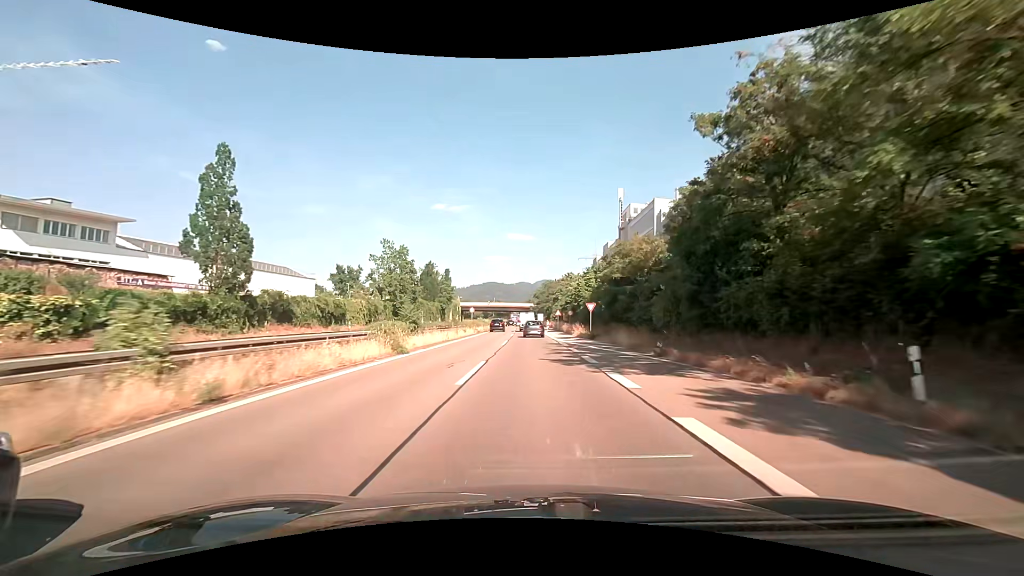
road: trunk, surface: asphalt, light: Day
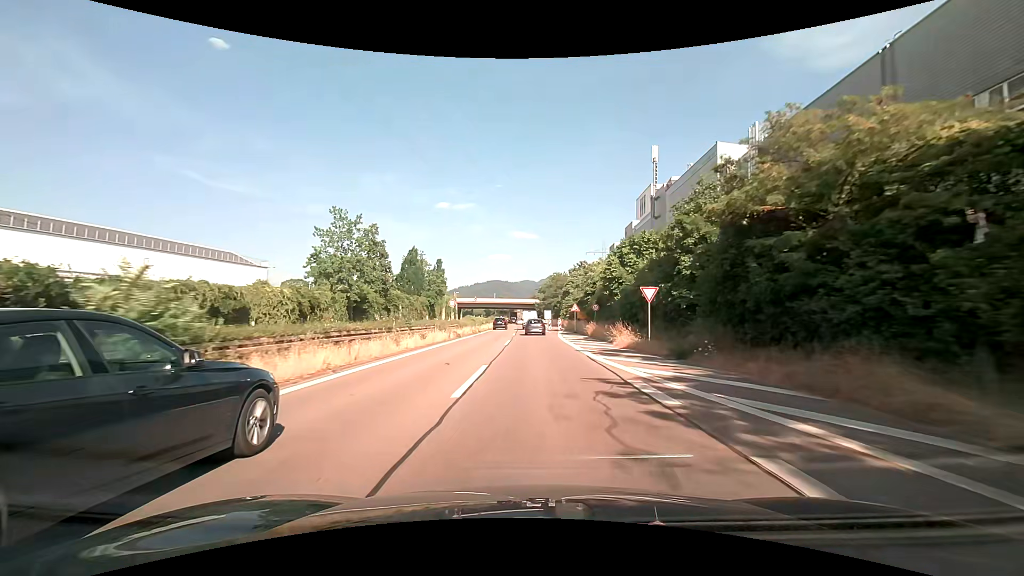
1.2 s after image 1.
(0.0, +19.9) m; 0°
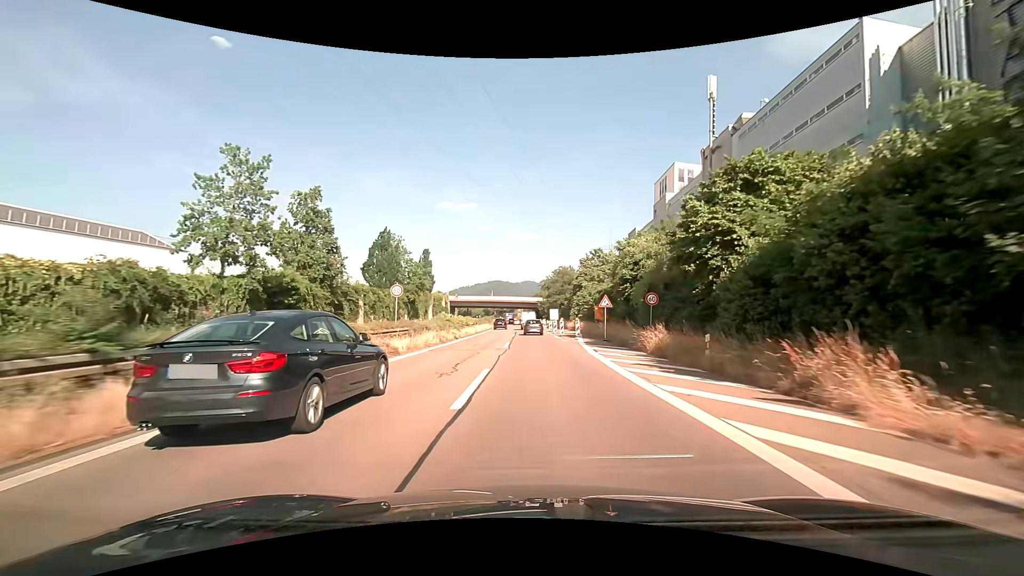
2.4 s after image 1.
(0.0, +19.0) m; 0°
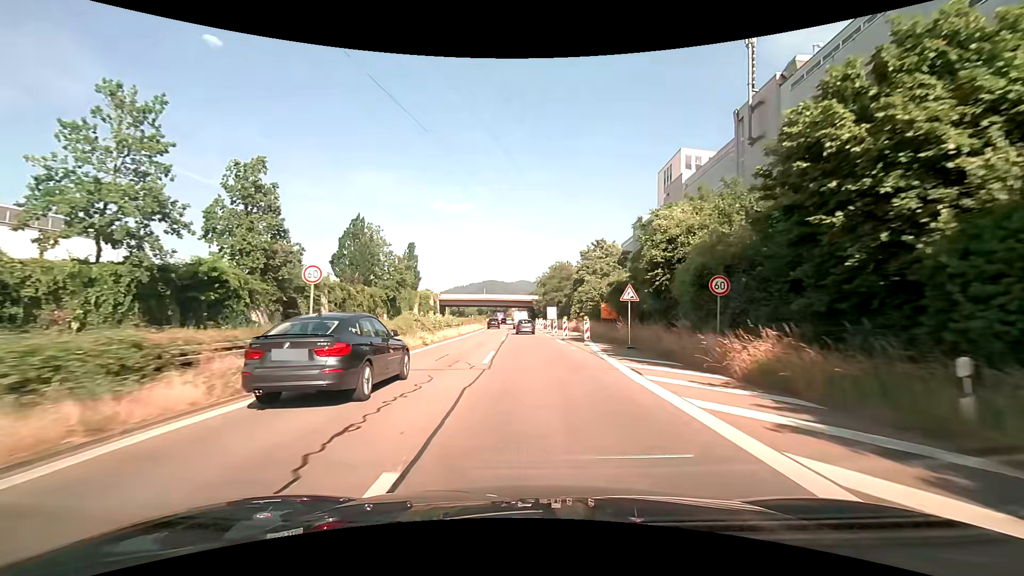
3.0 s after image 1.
(+0.1, +9.1) m; +1°
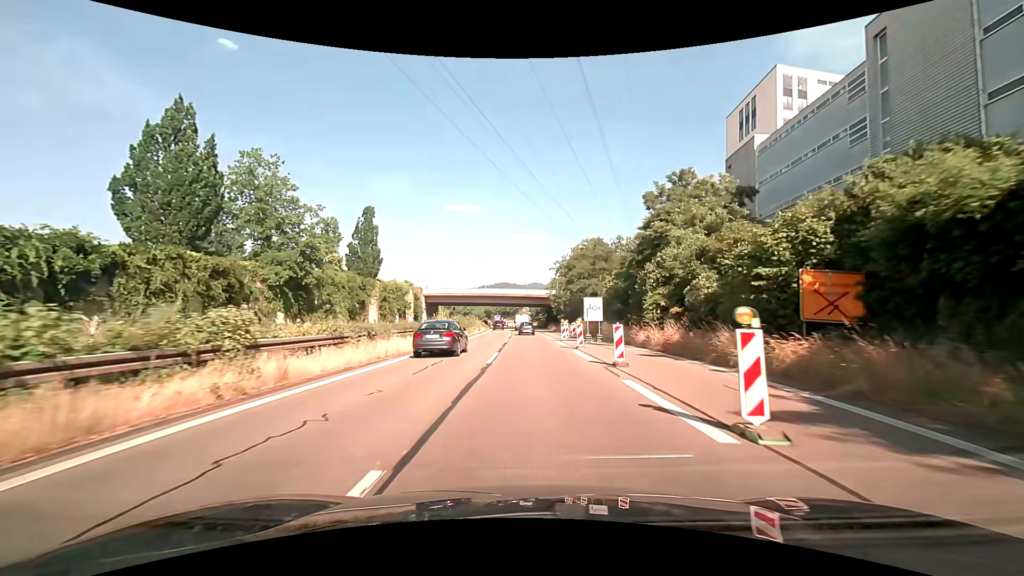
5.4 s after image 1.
(-0.2, +34.8) m; -1°
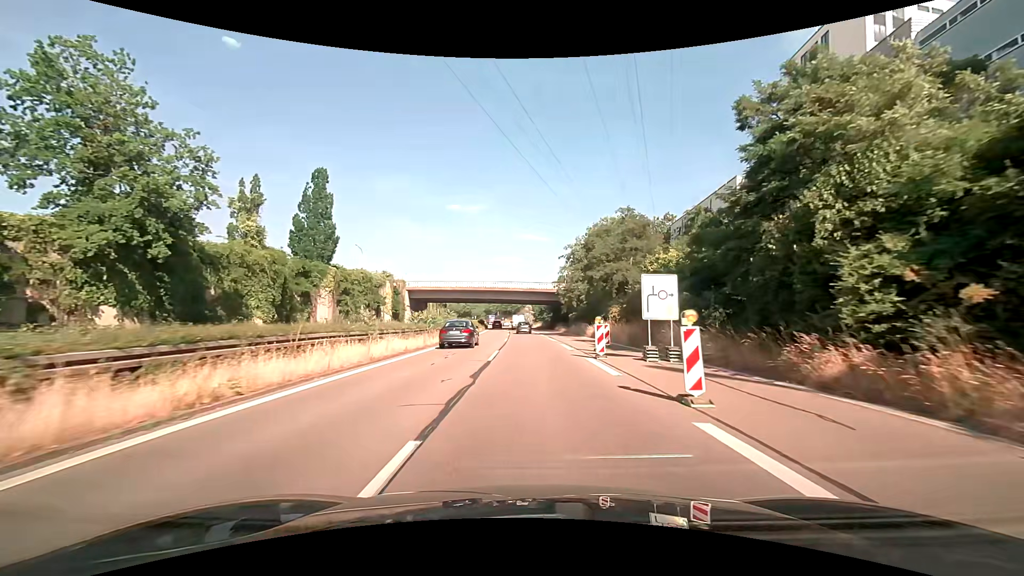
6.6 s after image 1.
(0.0, +17.0) m; -1°
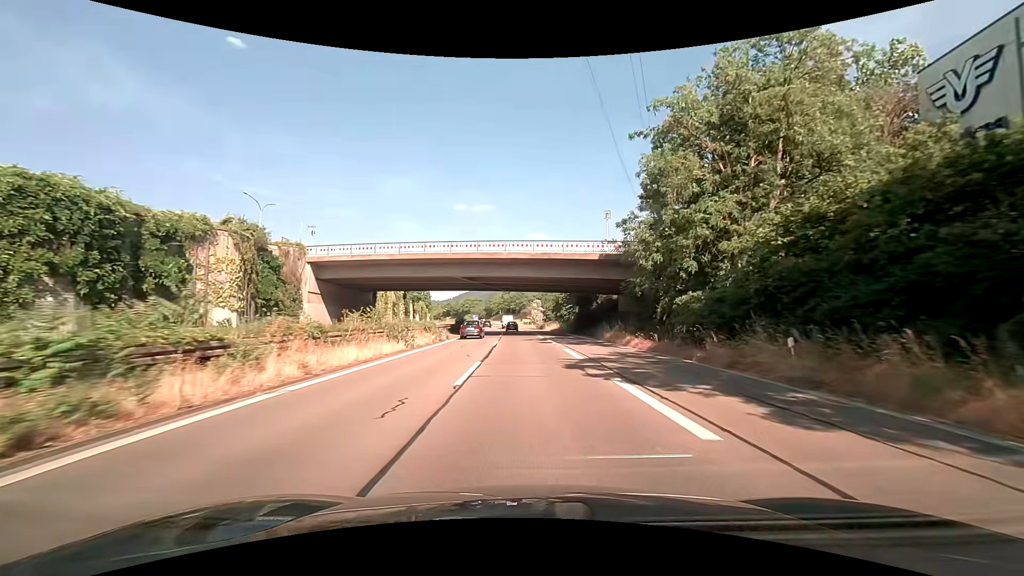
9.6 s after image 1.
(+0.1, +43.0) m; 0°
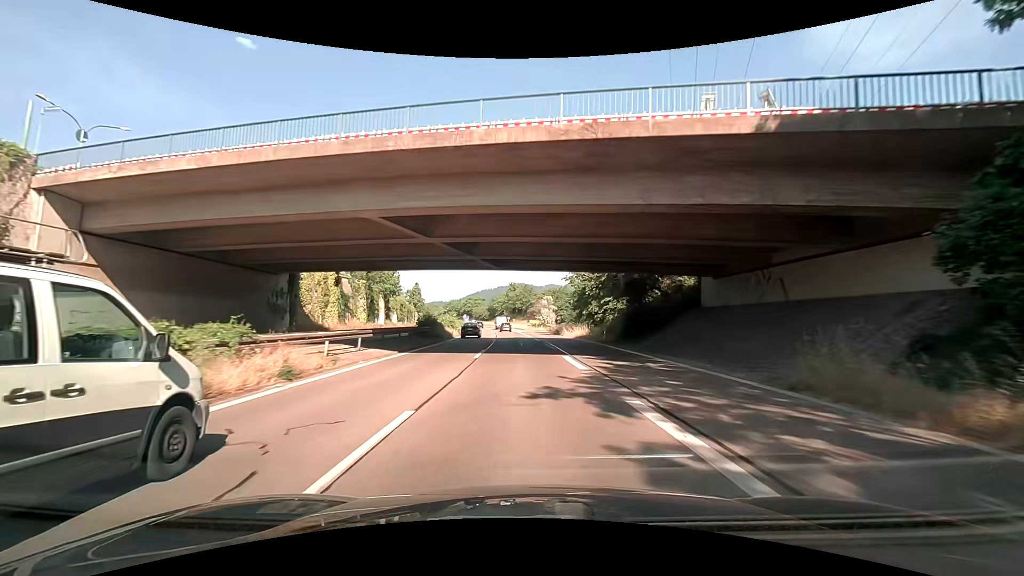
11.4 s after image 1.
(-0.1, +27.3) m; -1°
(0, +10) (0, +20) (-1, +30) (-1, +40) (-2, +50) (-2, +60) (-3, +70) (-4, +80) (-5, +90) (-6, +100) m
